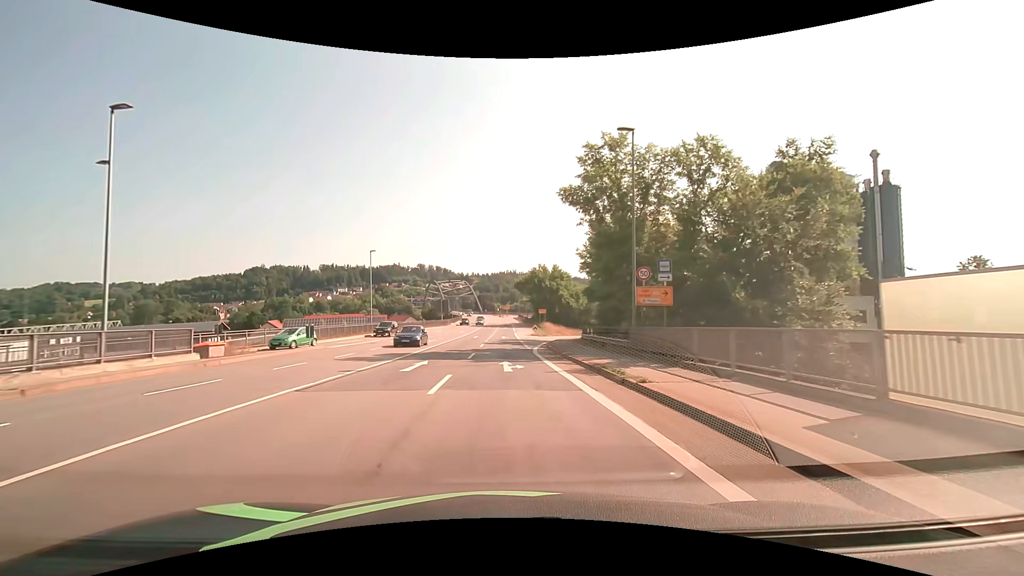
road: primary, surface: asphalt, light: Day
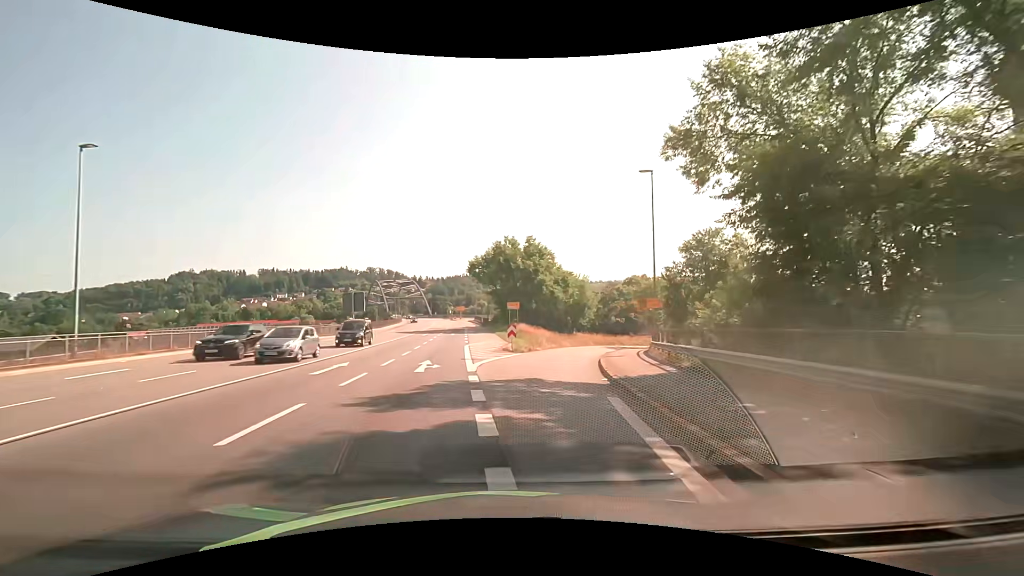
(+0.9, +38.1) m; +5°
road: primary_link
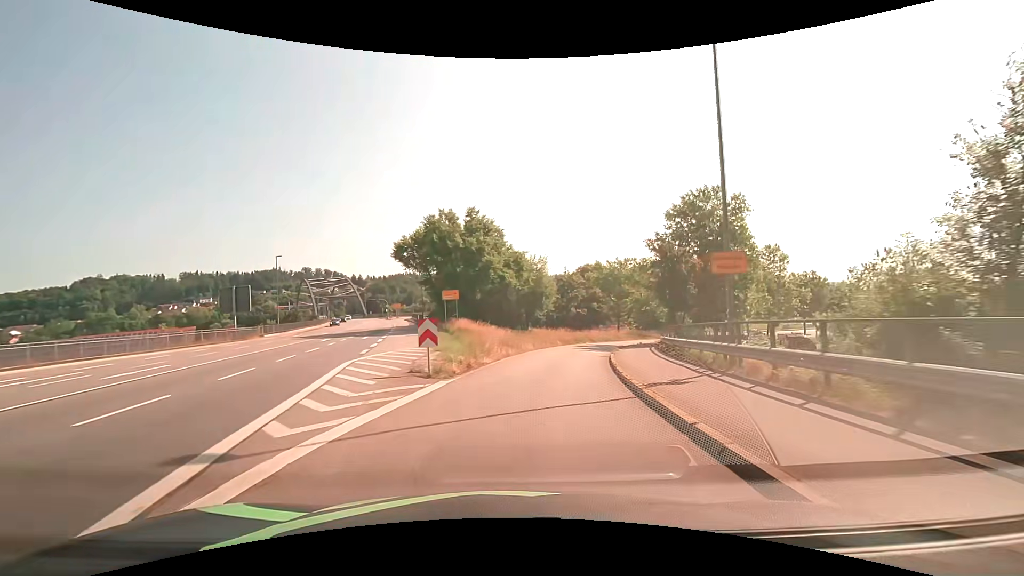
(+0.7, +15.2) m; +6°
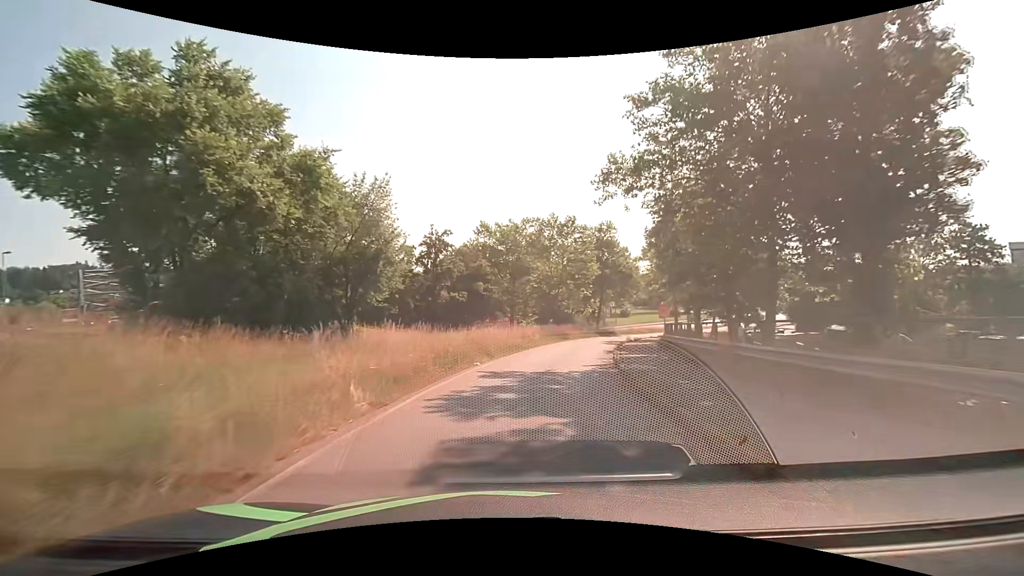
(+3.7, +30.3) m; +14°
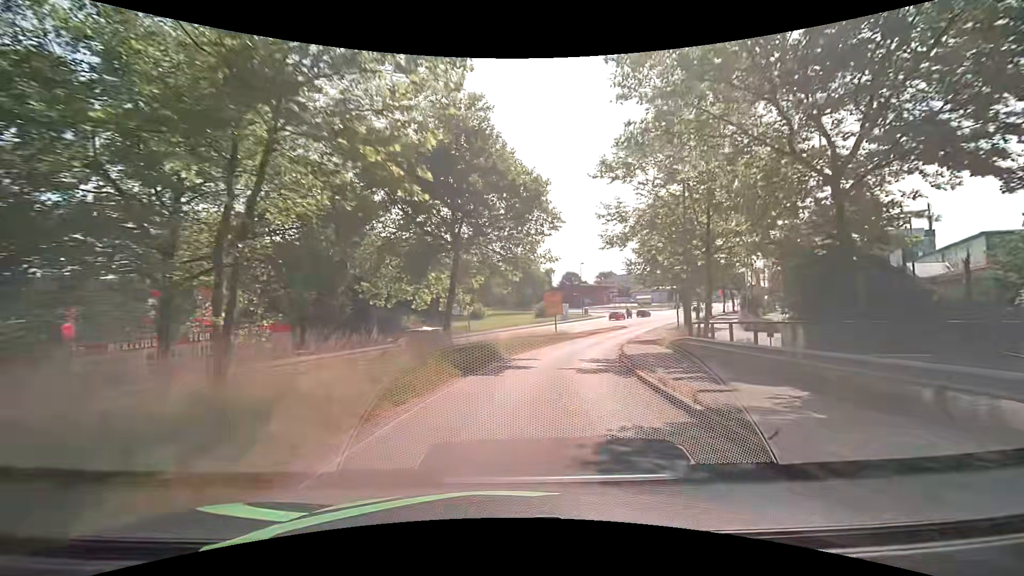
(+5.9, +37.7) m; +18°
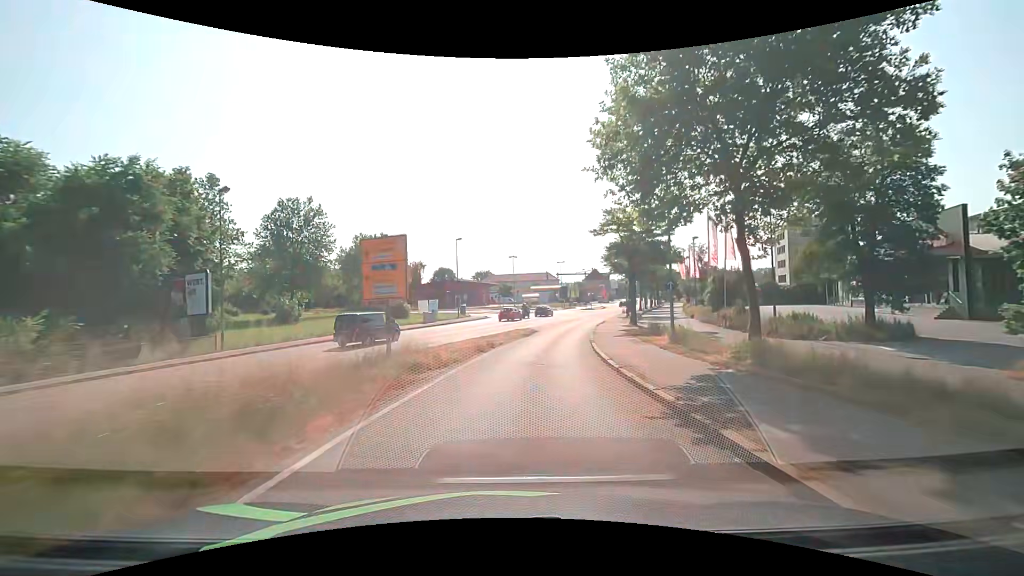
(+4.2, +30.0) m; +14°
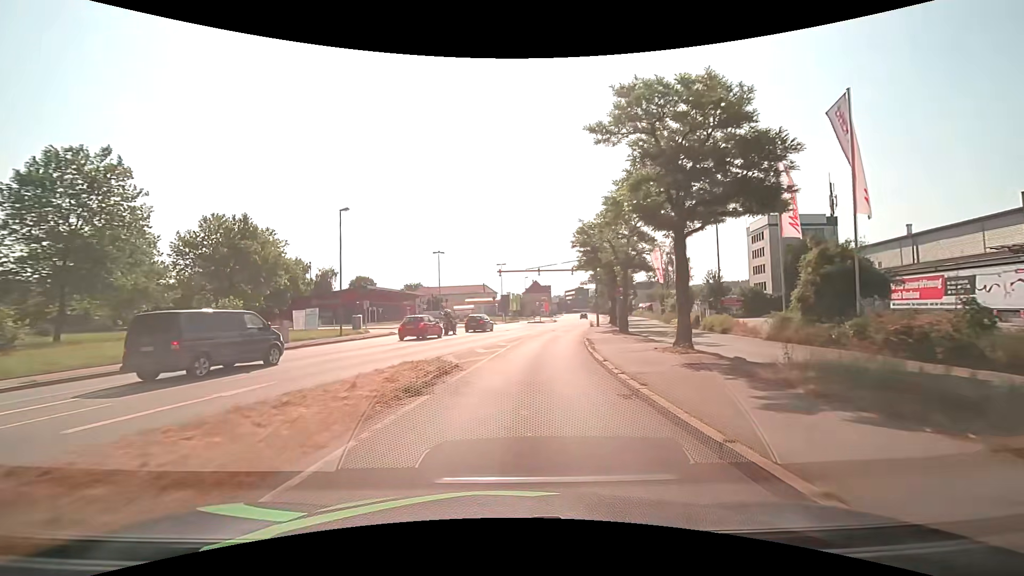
(+1.8, +22.7) m; +8°
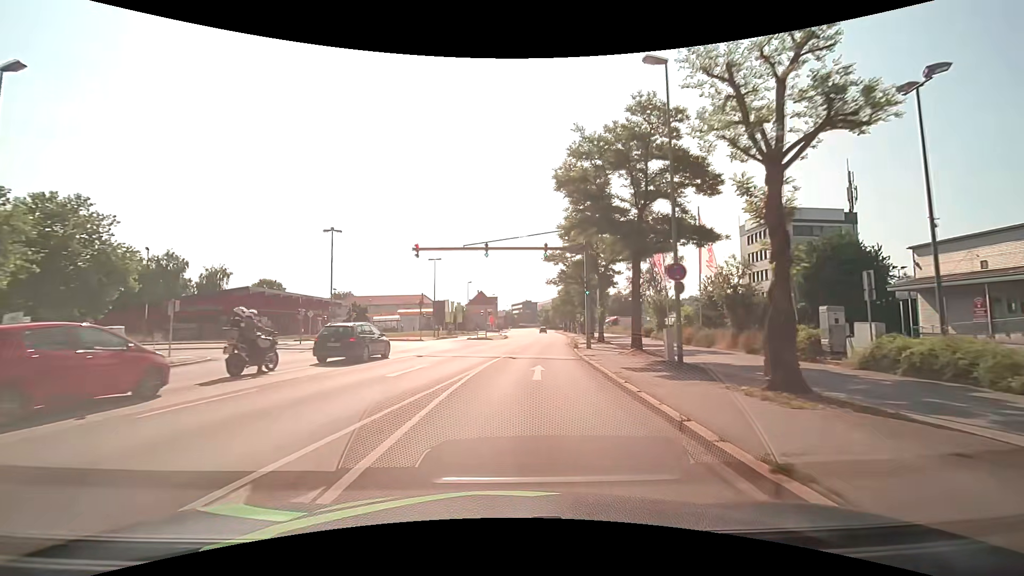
(+1.1, +22.5) m; +6°
(0, +10) (+1, +20) (+2, +30) (+3, +40) (+4, +50) (+5, +60) (+7, +70) (+8, +80) (+9, +90) (+10, +100) m
